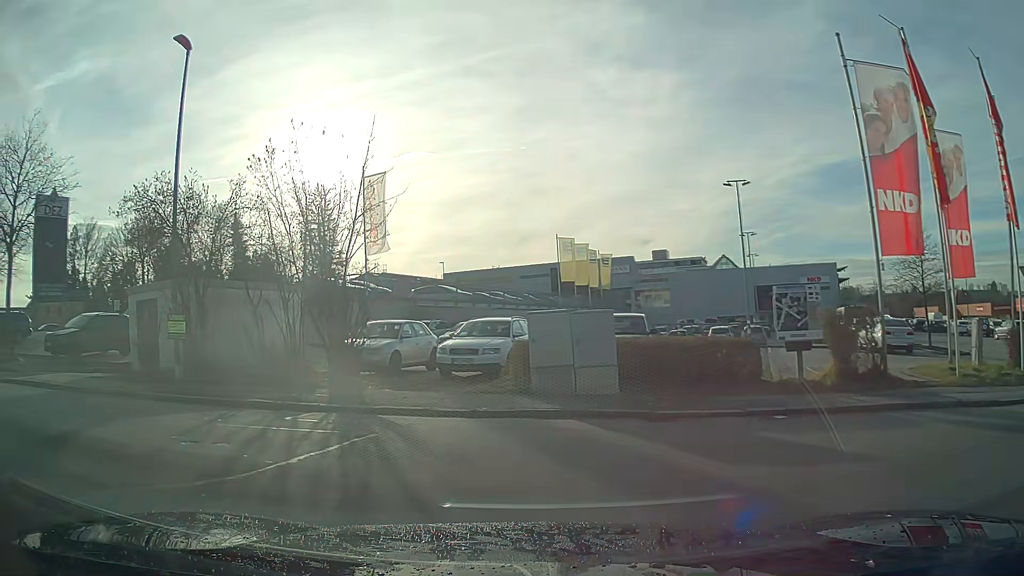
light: Day
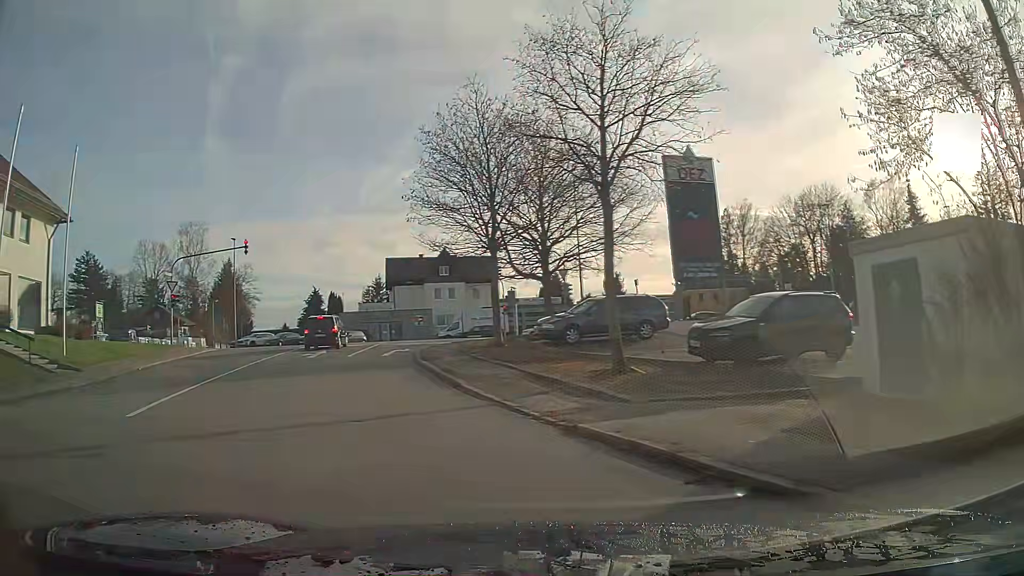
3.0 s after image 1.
(-5.3, +9.0) m; -55°
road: residential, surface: asphalt
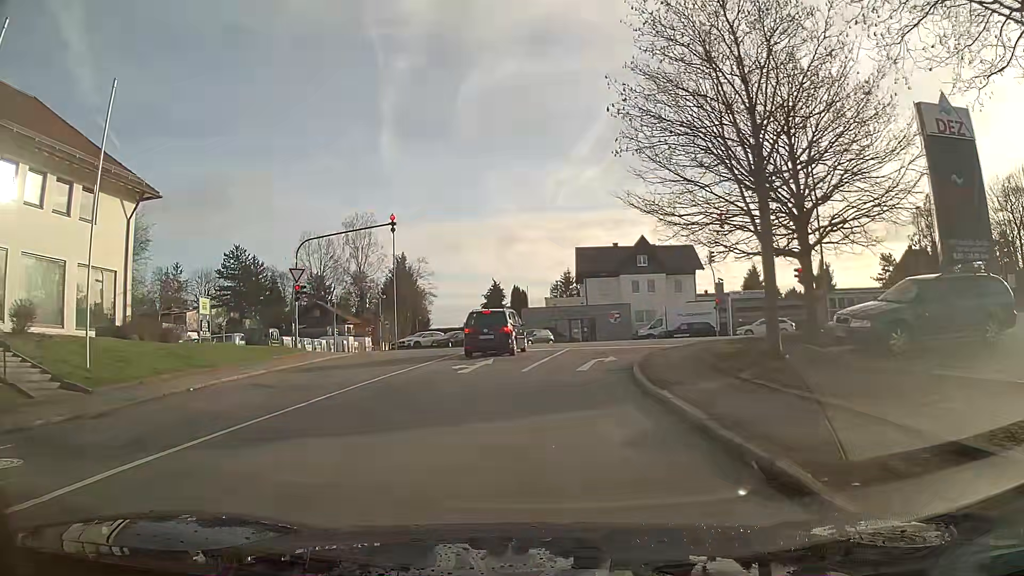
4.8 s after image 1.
(-1.5, +9.2) m; -13°
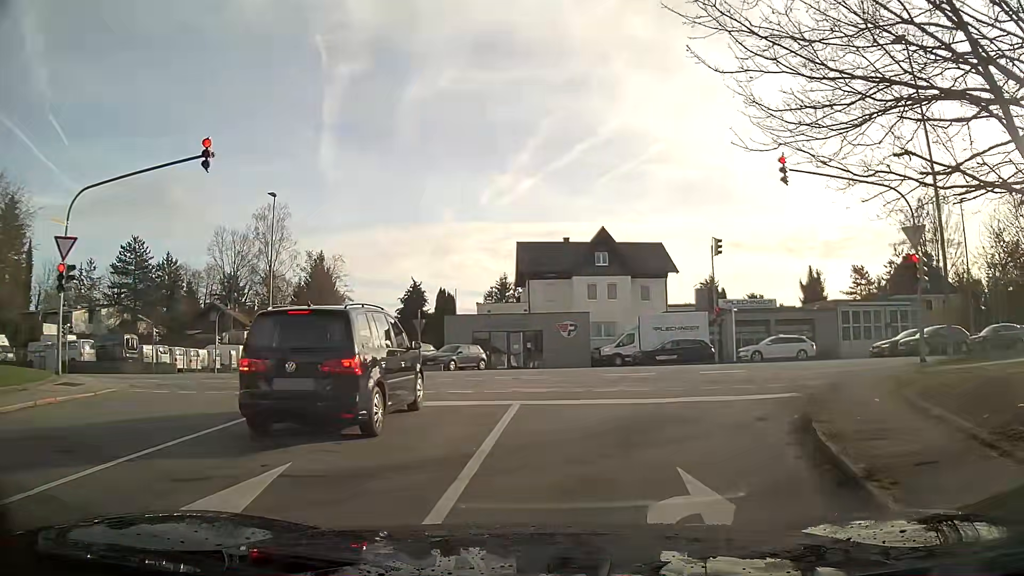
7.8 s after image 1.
(+0.3, +14.6) m; +6°
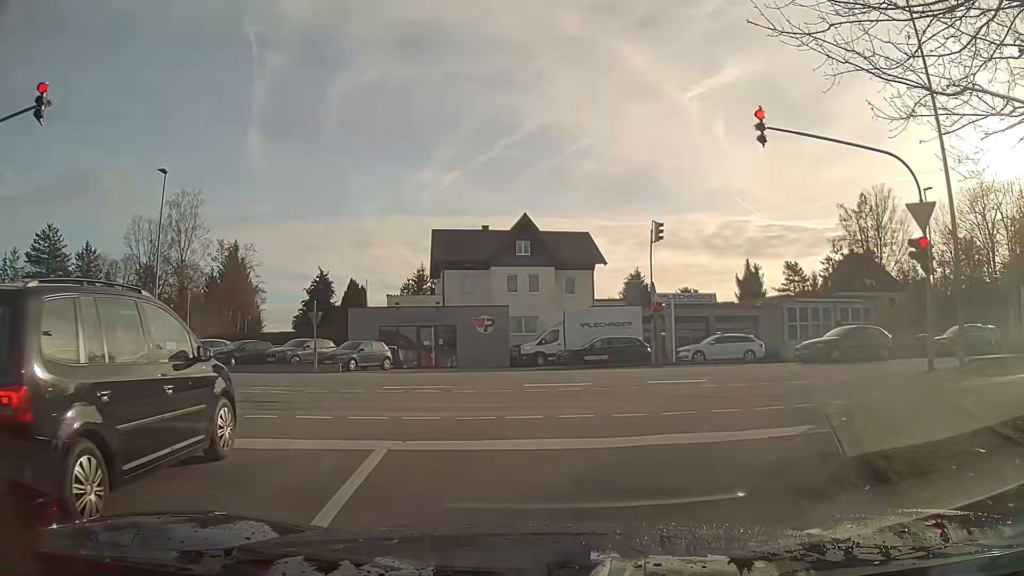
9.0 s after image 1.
(+0.2, +4.3) m; +6°
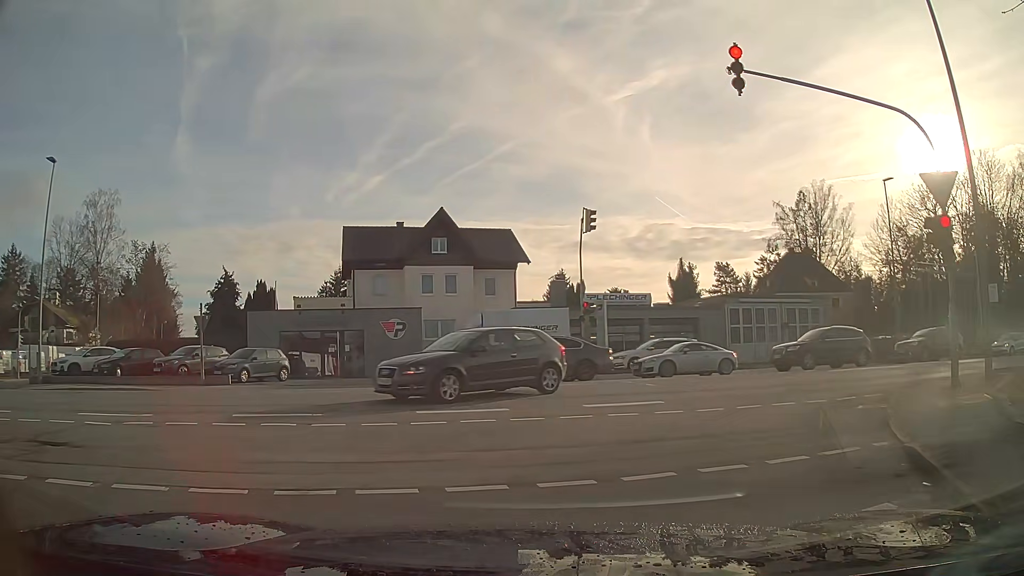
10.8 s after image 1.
(+0.2, +3.7) m; +4°
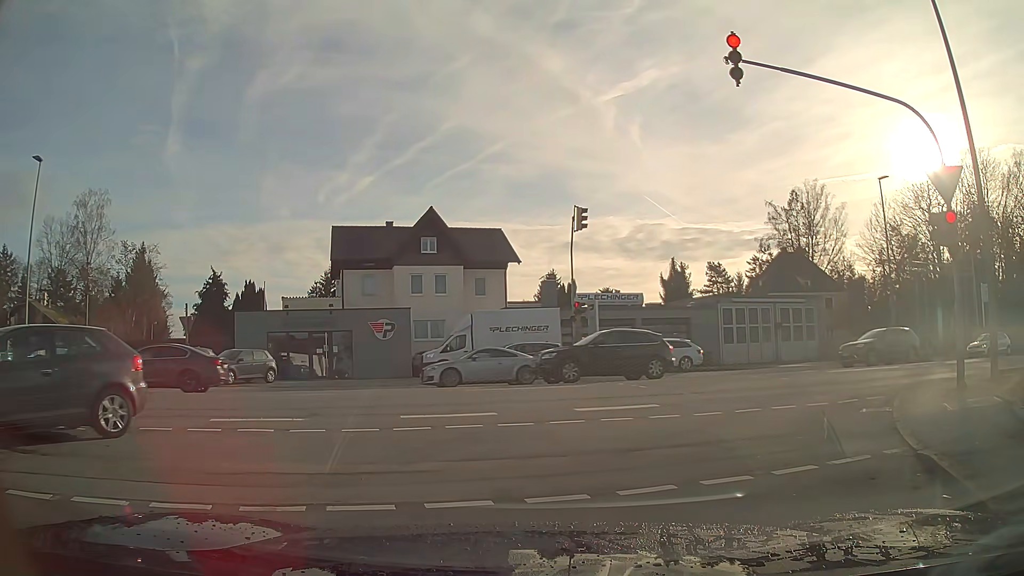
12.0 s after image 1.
(0.0, +0.5) m; 0°
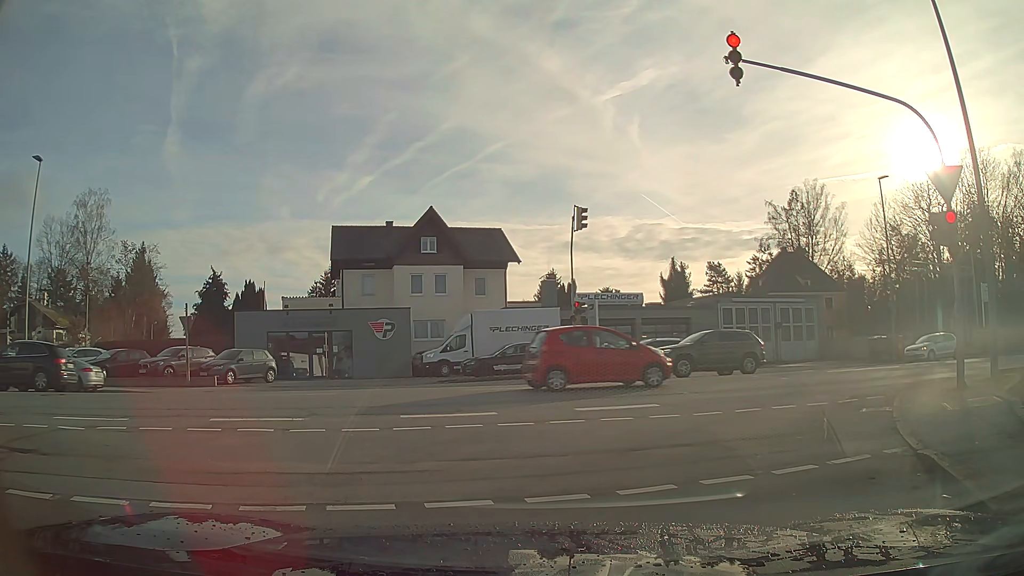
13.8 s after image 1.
(0.0, +0.1) m; 0°
